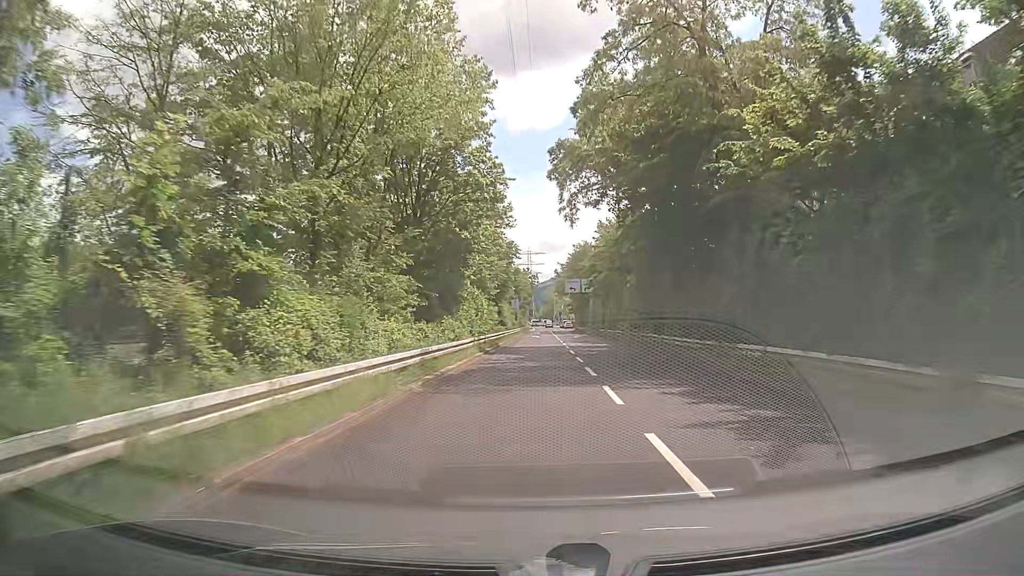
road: trunk_link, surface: asphalt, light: Day
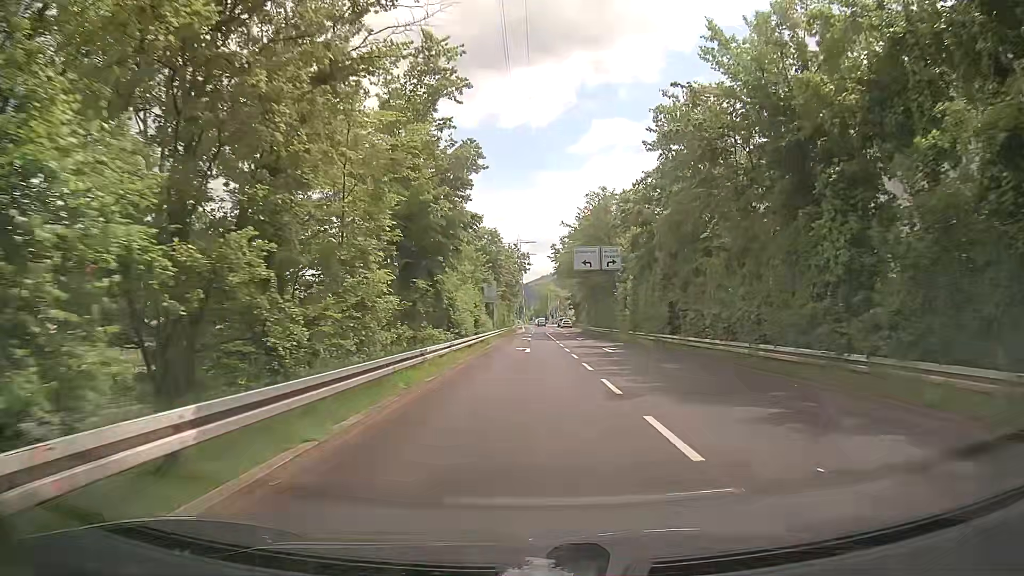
(+0.8, +34.9) m; +2°
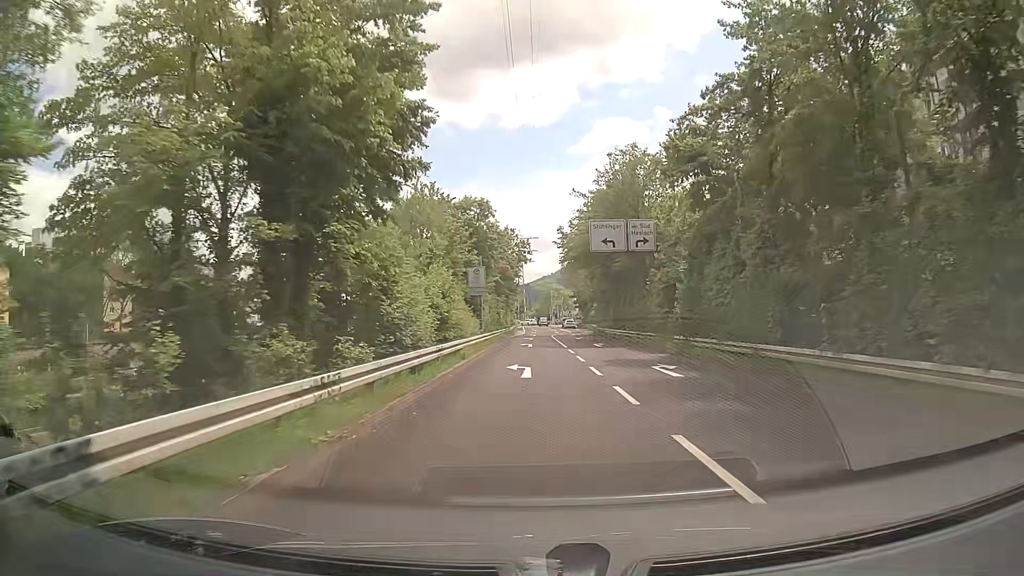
(0.0, +13.6) m; 0°
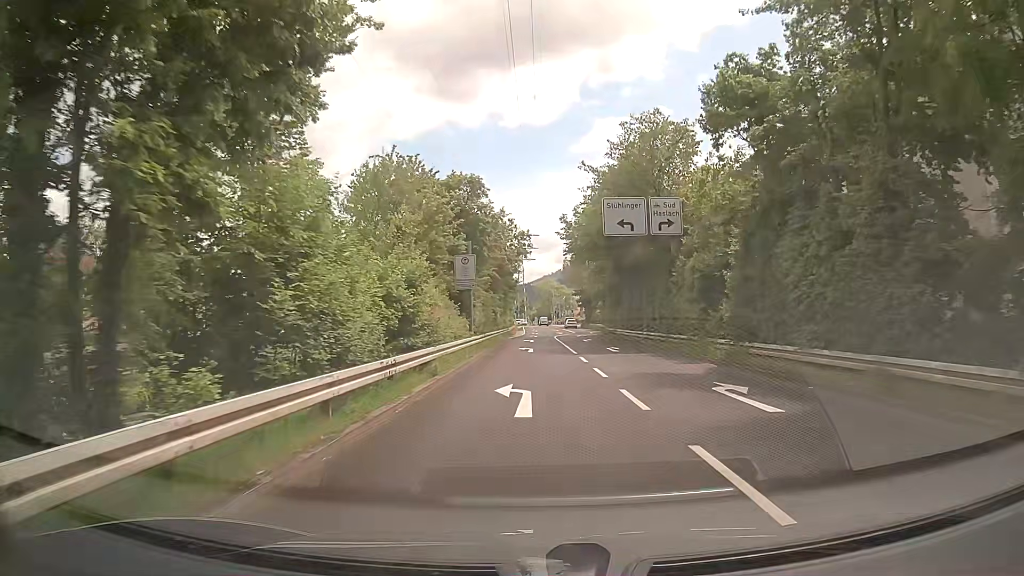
(0.0, +6.7) m; 0°
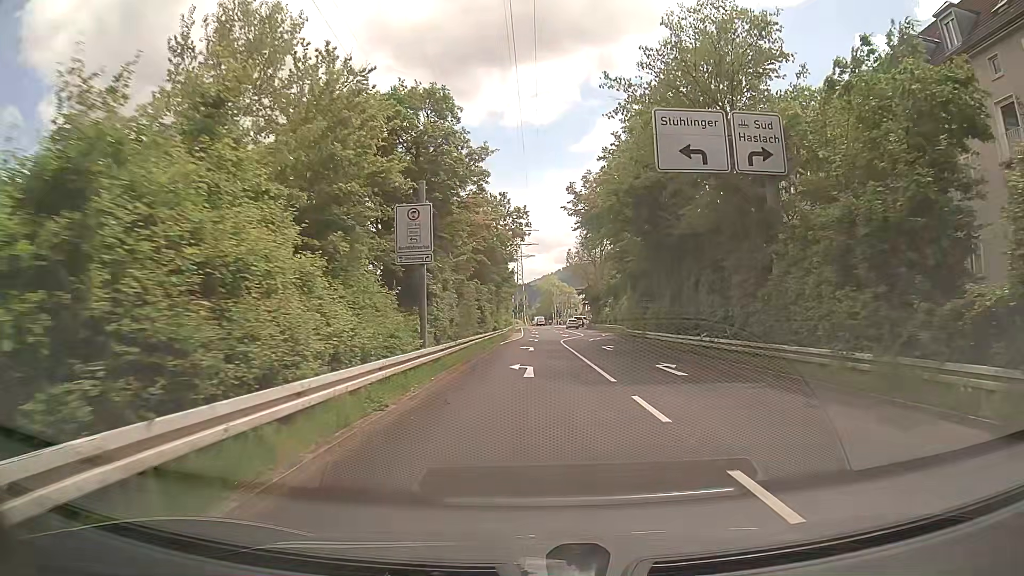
(-0.1, +13.3) m; -1°
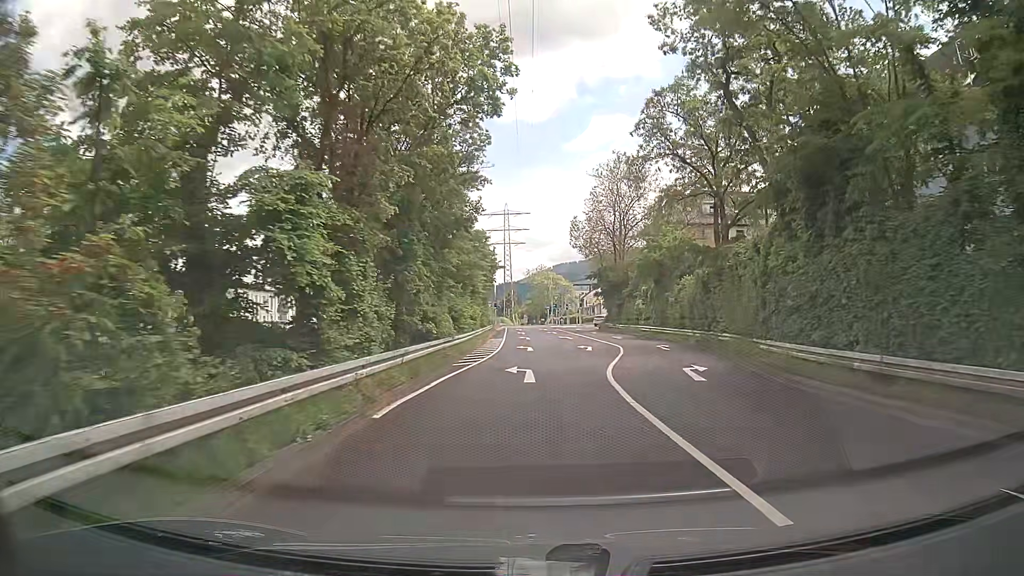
(+0.4, +31.9) m; +2°
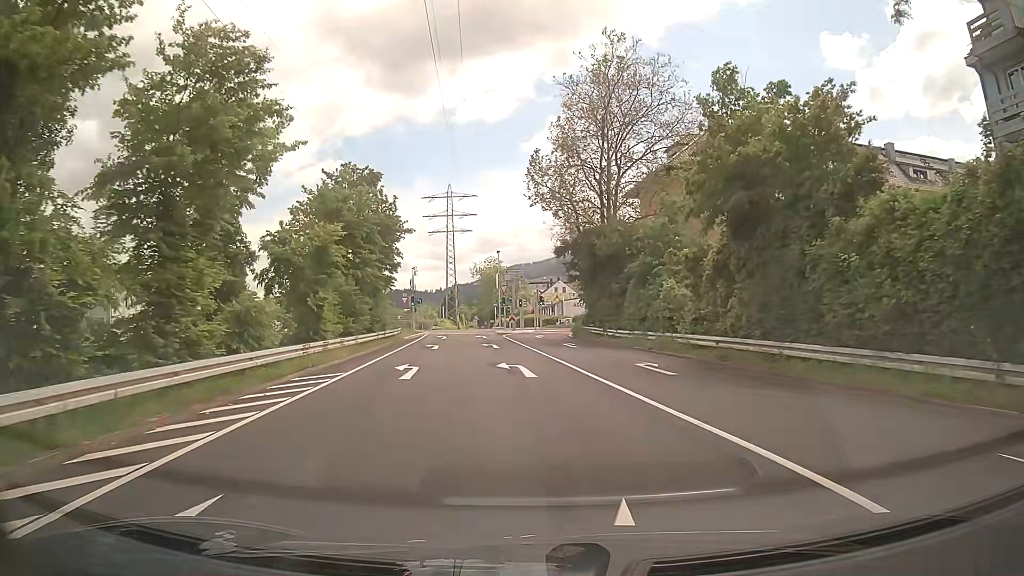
(+1.3, +29.4) m; +3°
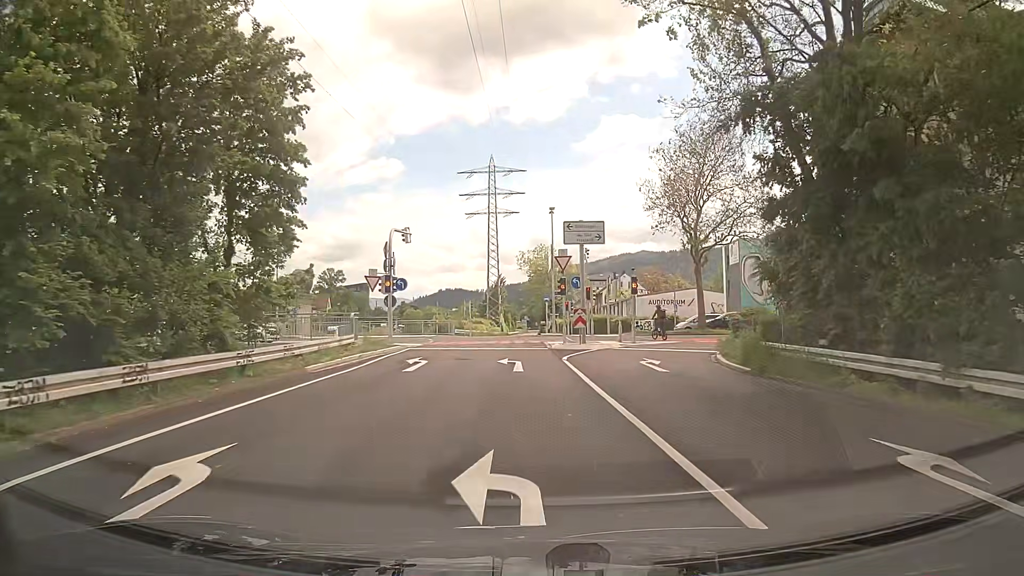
(-1.1, +28.2) m; -4°
